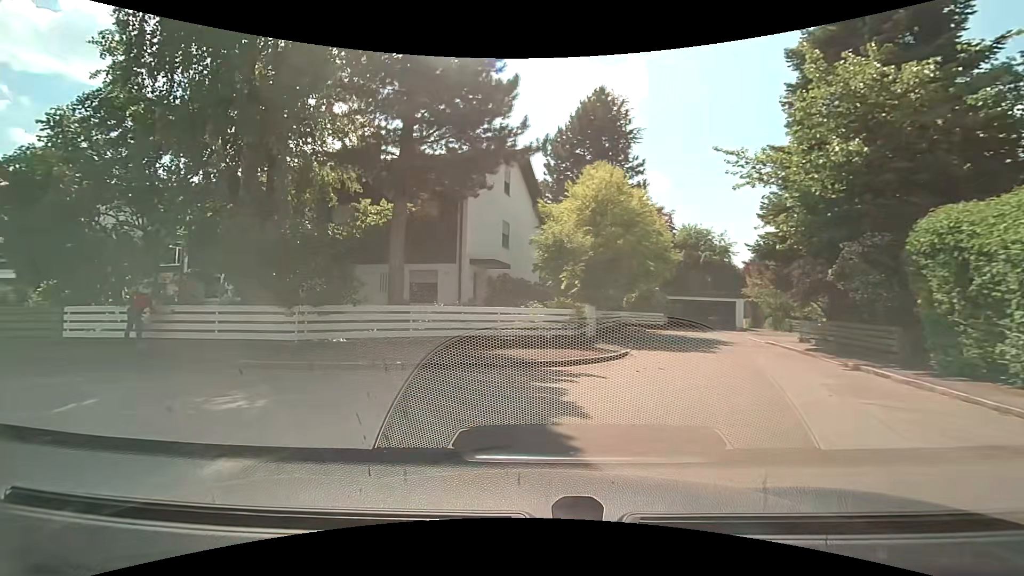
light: Day
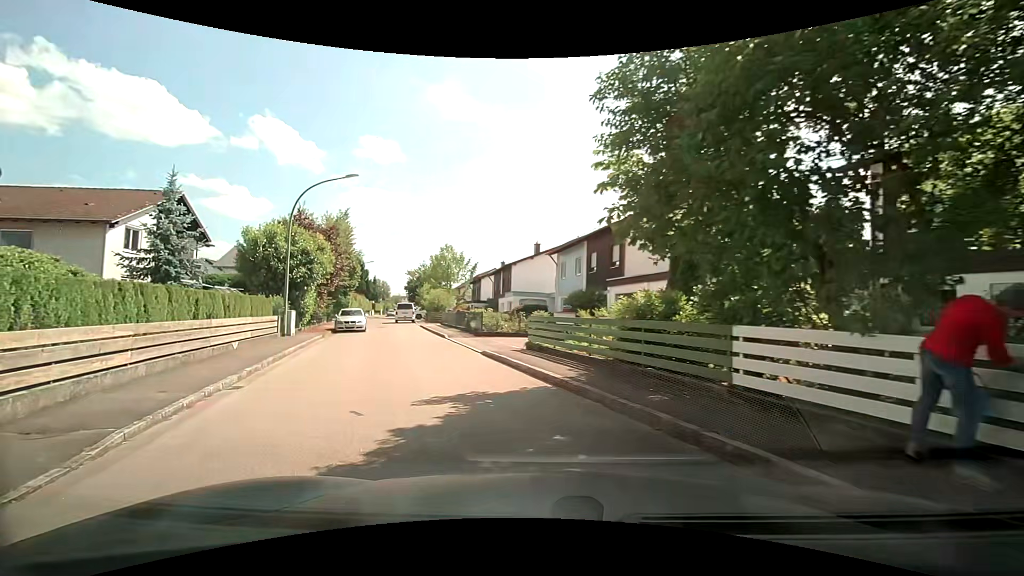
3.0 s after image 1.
(-5.3, +7.8) m; -64°
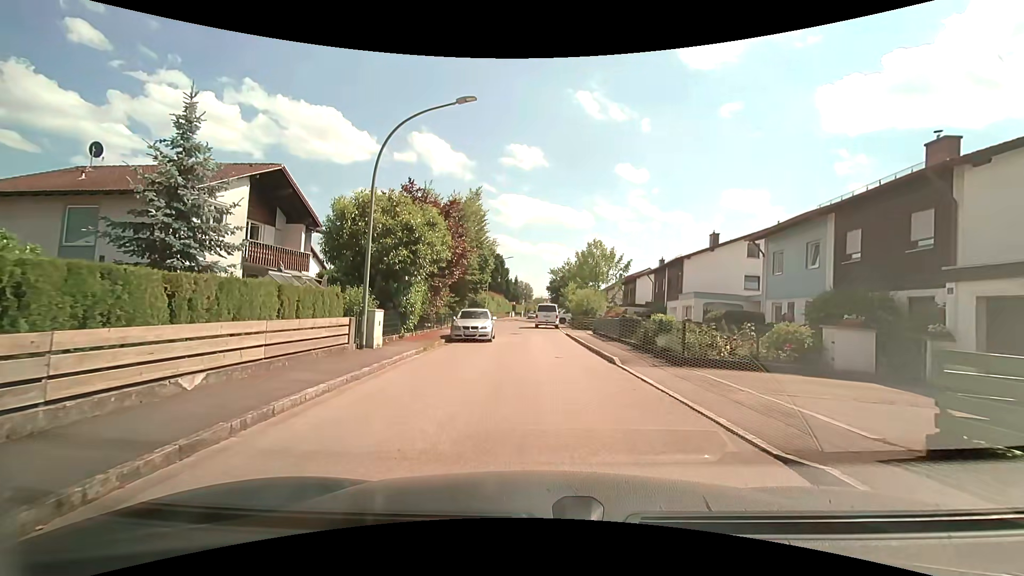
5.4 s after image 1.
(-2.0, +9.6) m; -17°
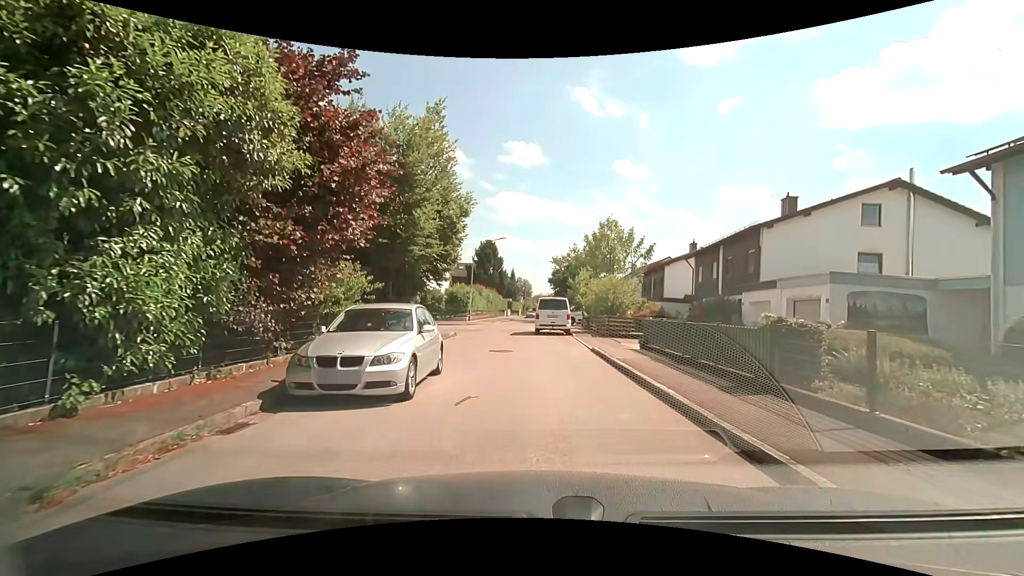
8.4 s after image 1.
(-0.1, +13.9) m; -1°
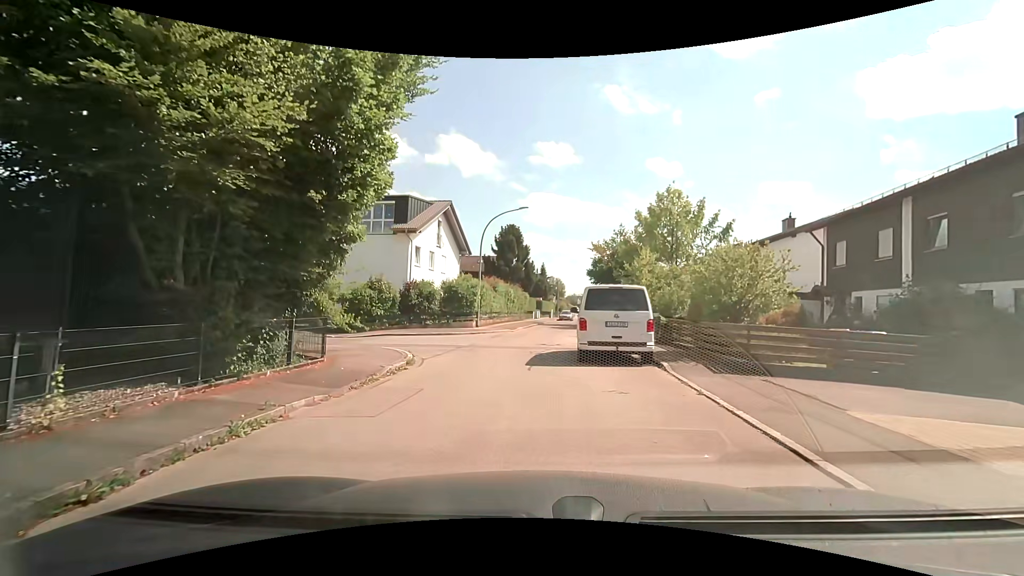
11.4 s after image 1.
(0.0, +13.6) m; -4°
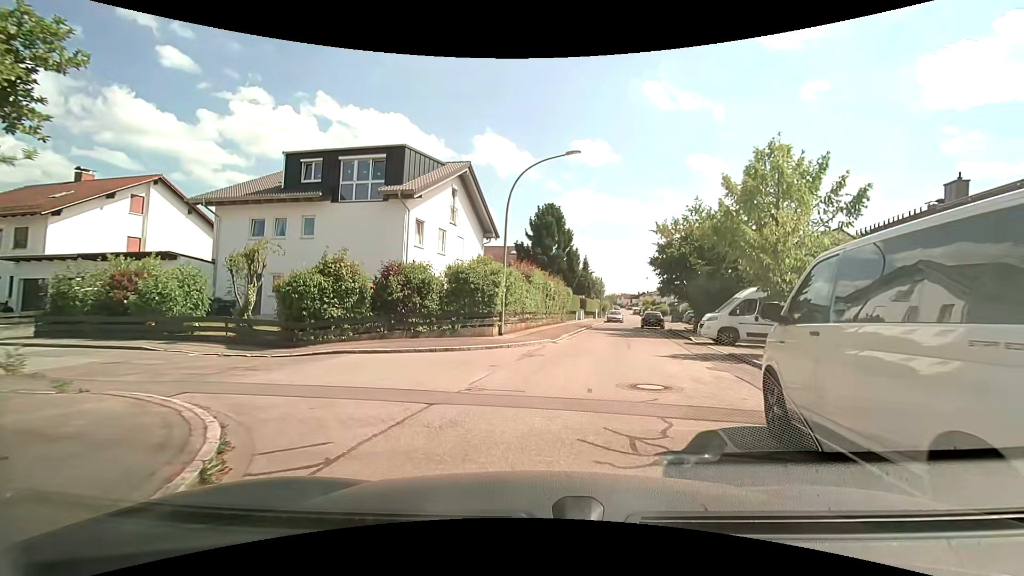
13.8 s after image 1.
(-0.5, +10.6) m; -3°
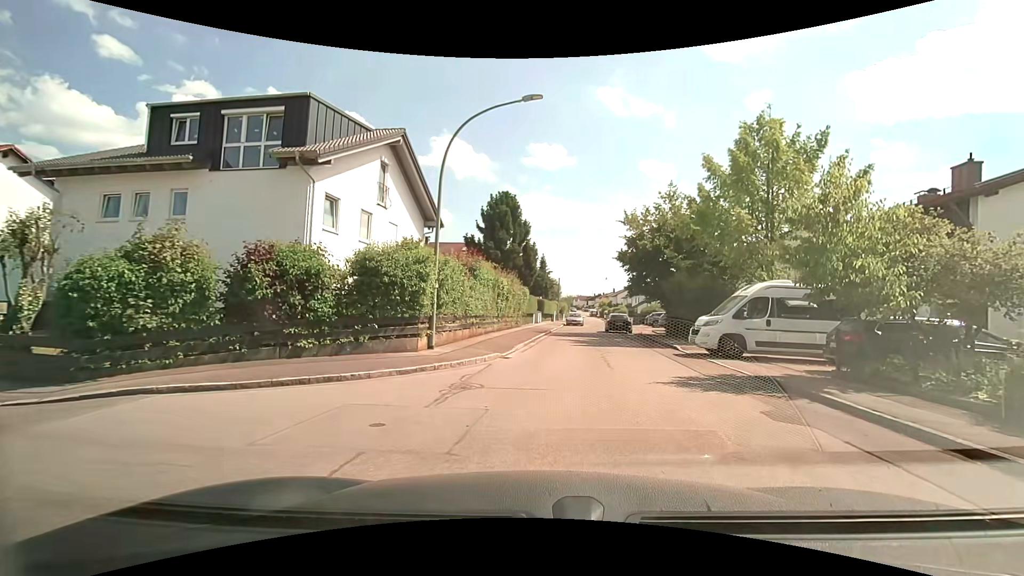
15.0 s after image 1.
(+0.1, +5.6) m; +5°
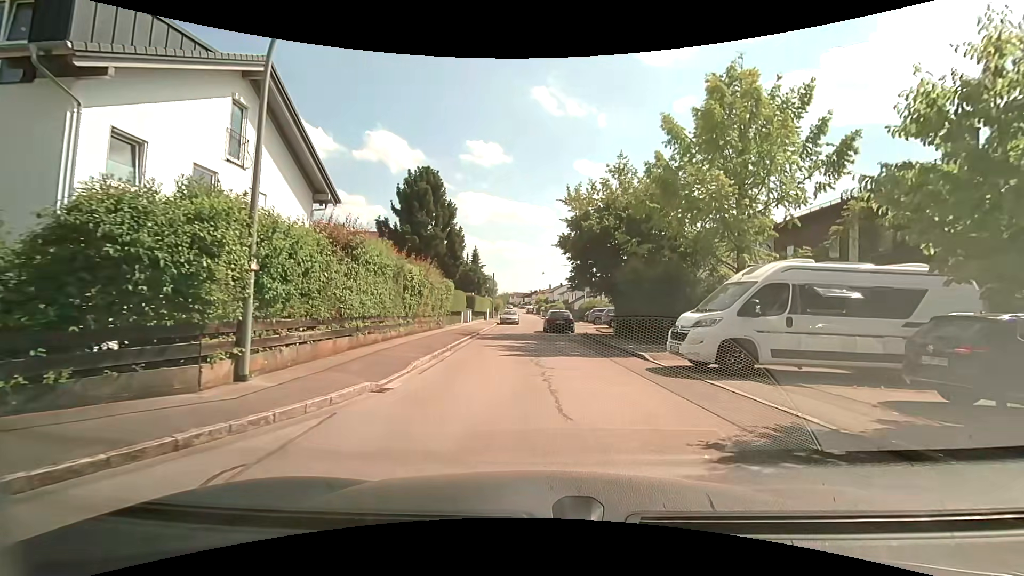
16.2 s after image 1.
(+0.3, +6.1) m; +6°
(+1, +10) (0, +20) (-1, +30) (0, +40) (+1, +50) (+1, +60) (+3, +70) (+10, +76) (+20, +77) (+30, +78) m
